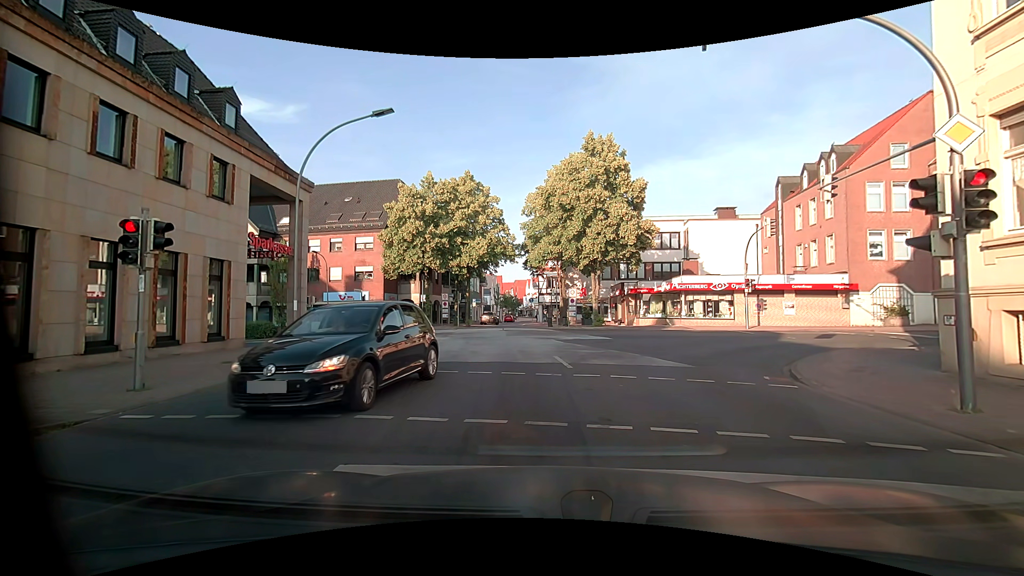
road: tertiary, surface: asphalt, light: Day
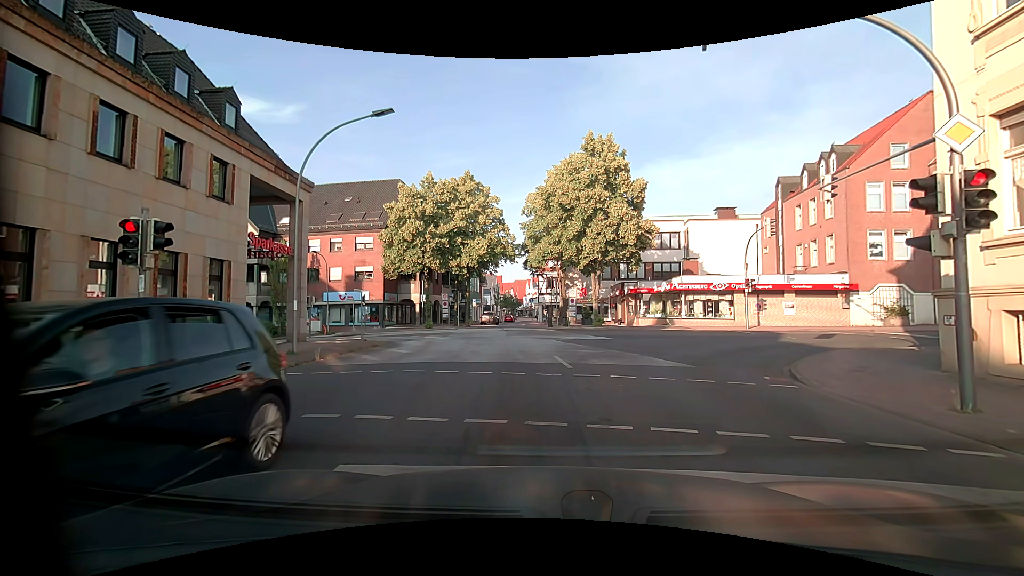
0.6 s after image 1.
(0.0, 0.0) m; 0°
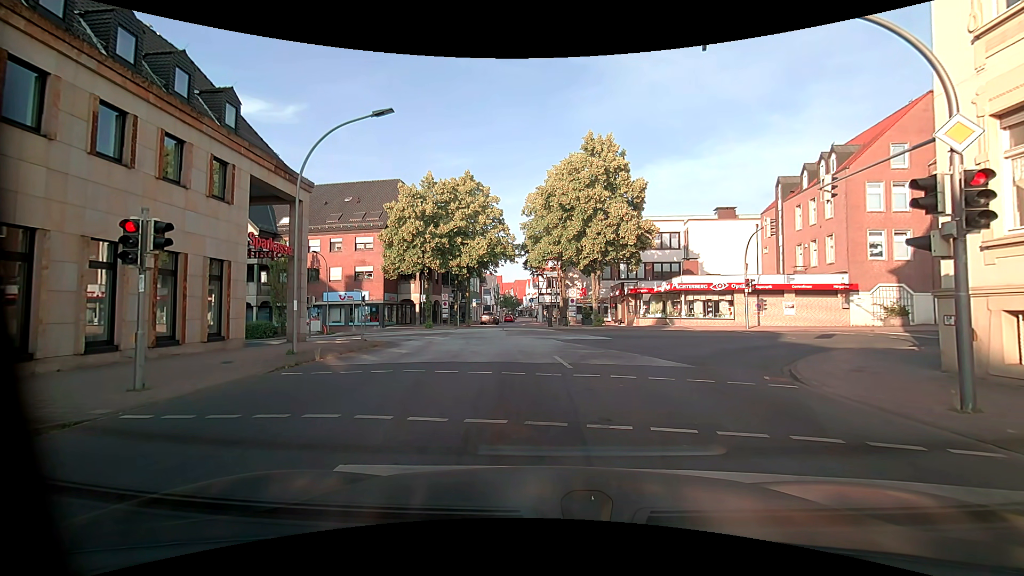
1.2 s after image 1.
(0.0, 0.0) m; 0°
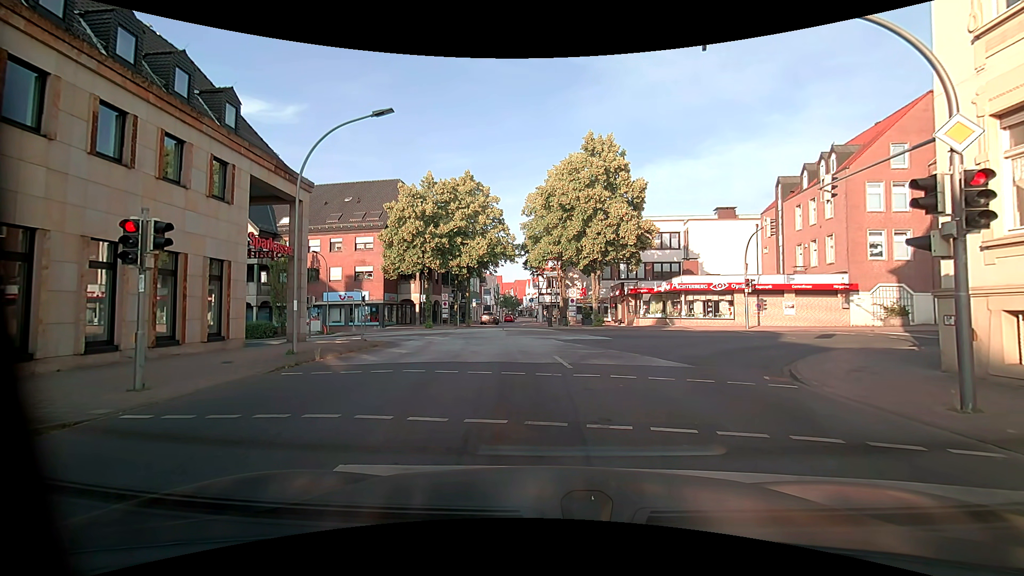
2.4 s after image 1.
(0.0, 0.0) m; 0°
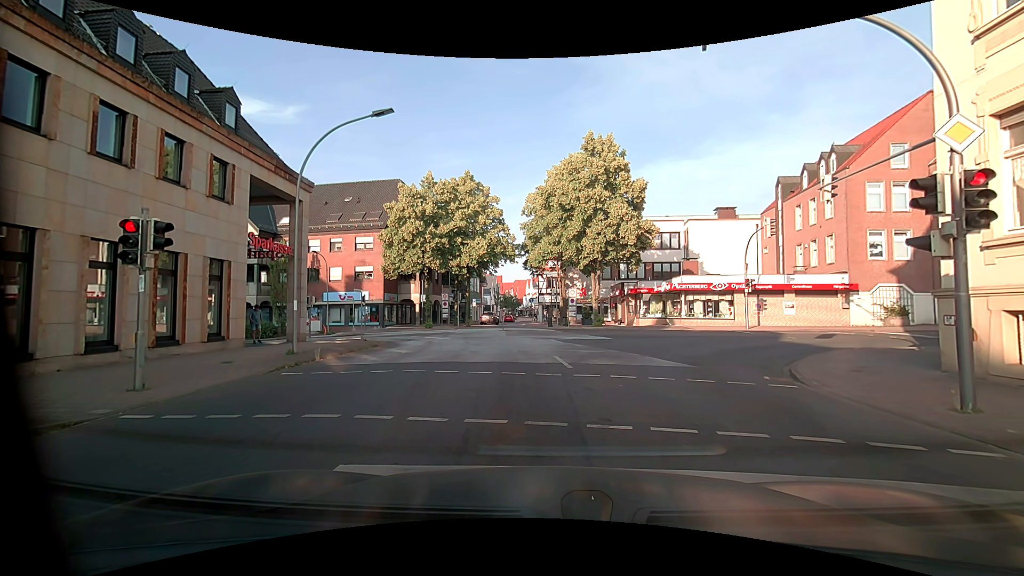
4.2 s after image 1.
(0.0, 0.0) m; 0°
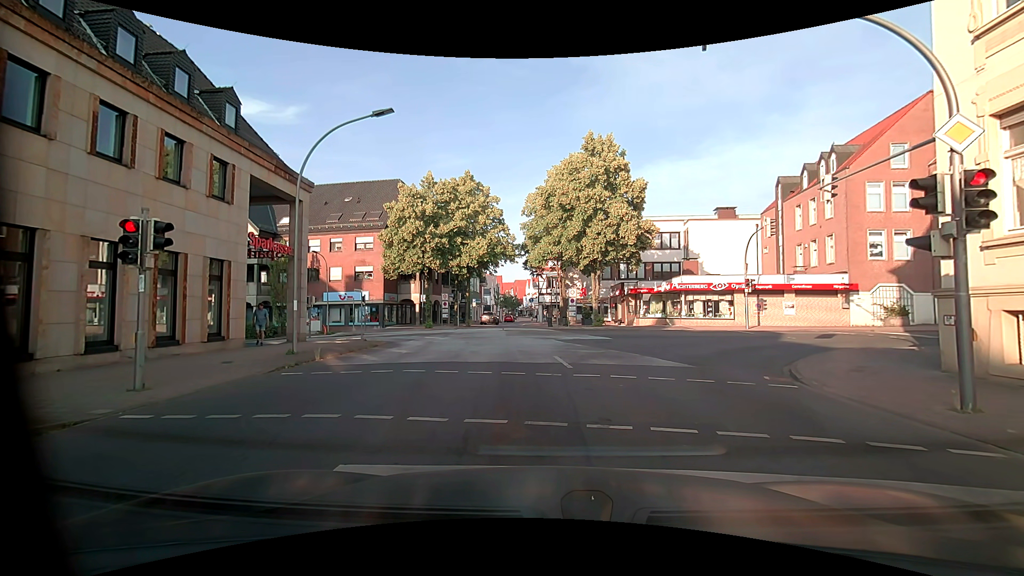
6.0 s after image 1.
(0.0, 0.0) m; 0°
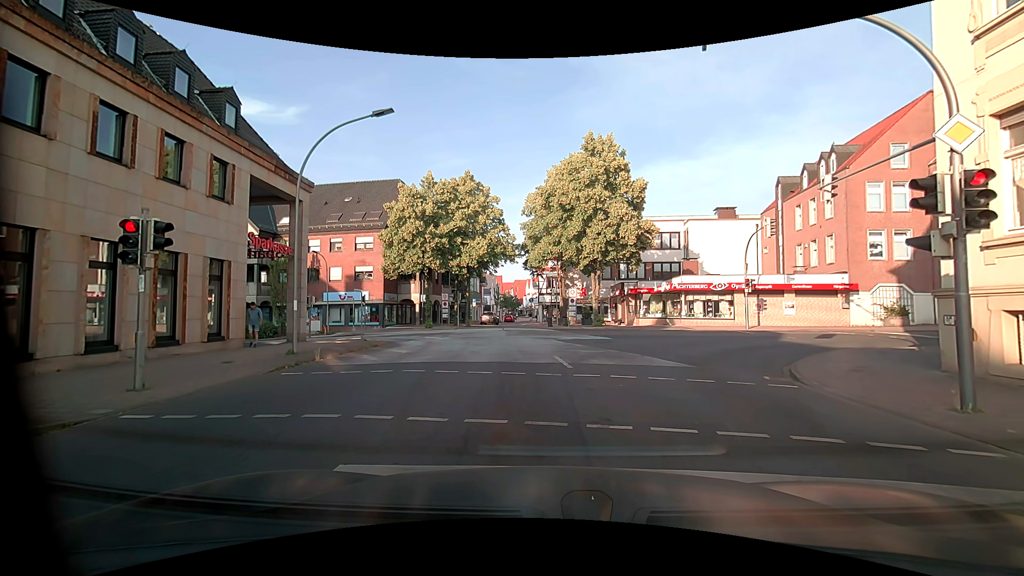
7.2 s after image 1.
(0.0, 0.0) m; 0°
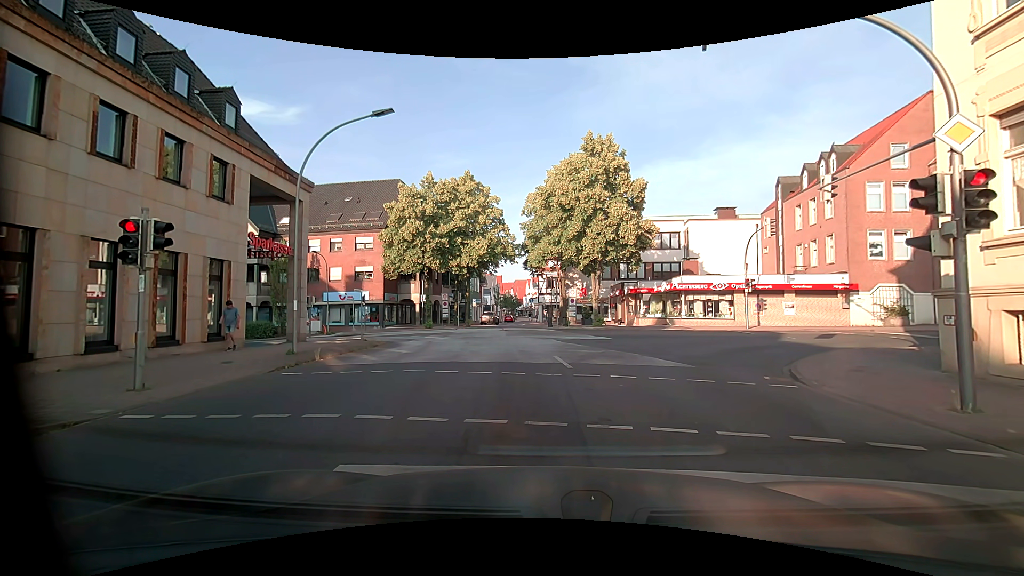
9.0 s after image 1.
(0.0, 0.0) m; 0°
(0, +10) (-1, +20) (-3, +30) (-7, +39) (-15, +43) (-25, +45) (-35, +47) (-45, +48) (-55, +49) (-65, +49) m
